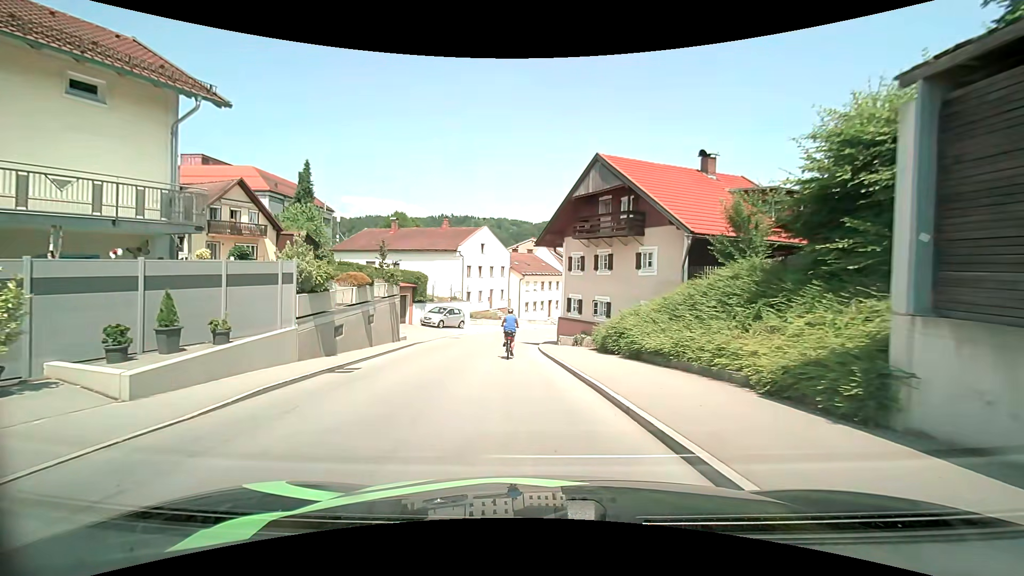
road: tertiary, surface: asphalt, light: Day
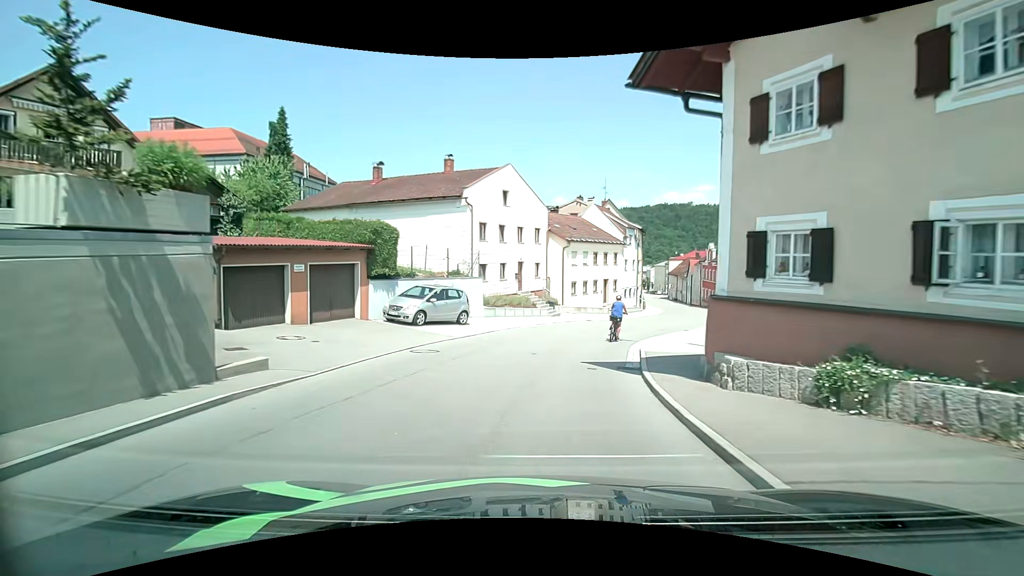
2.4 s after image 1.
(-1.2, +17.8) m; -4°
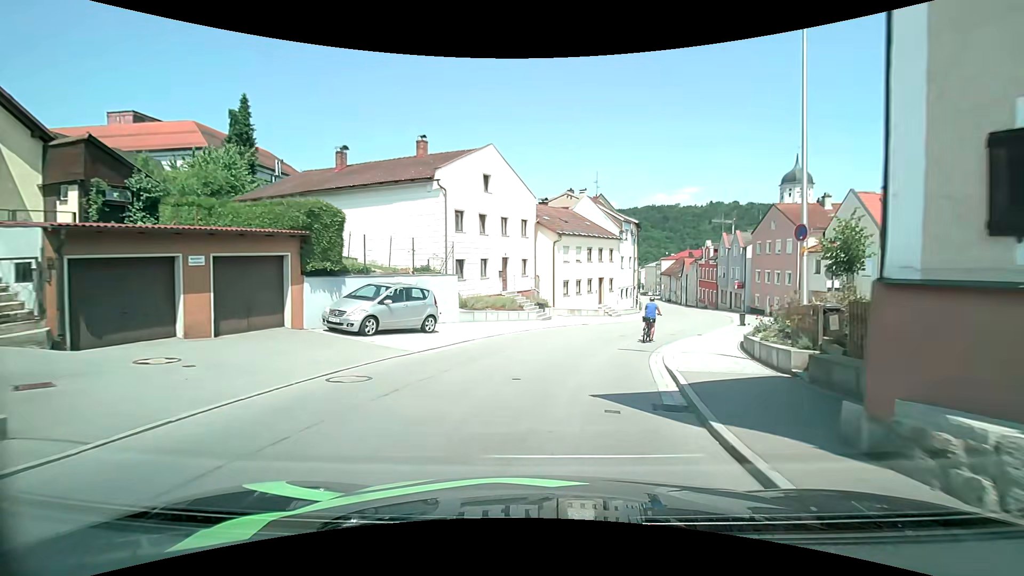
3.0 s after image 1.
(0.0, +4.5) m; +1°
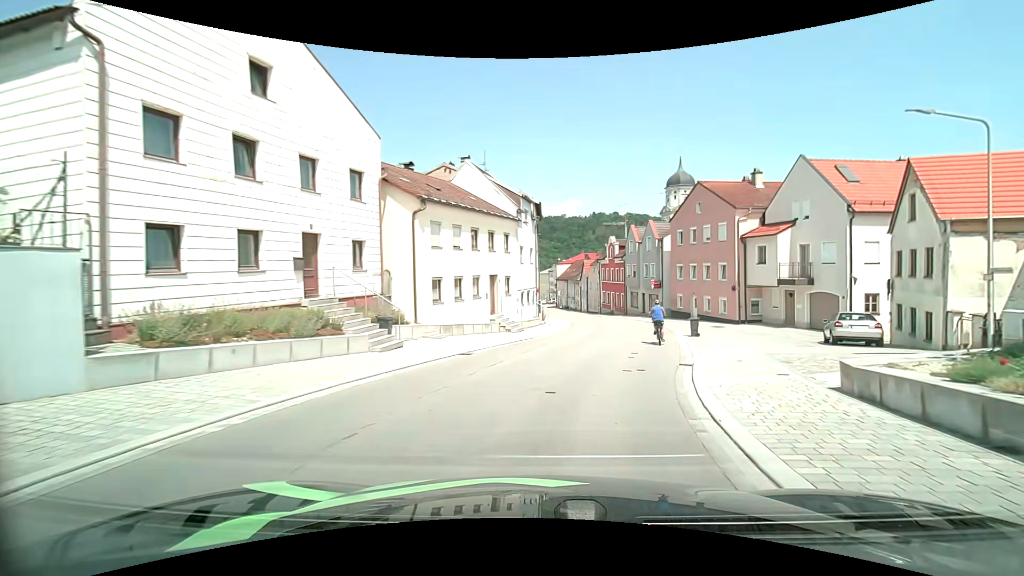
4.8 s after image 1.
(+1.1, +13.4) m; +12°
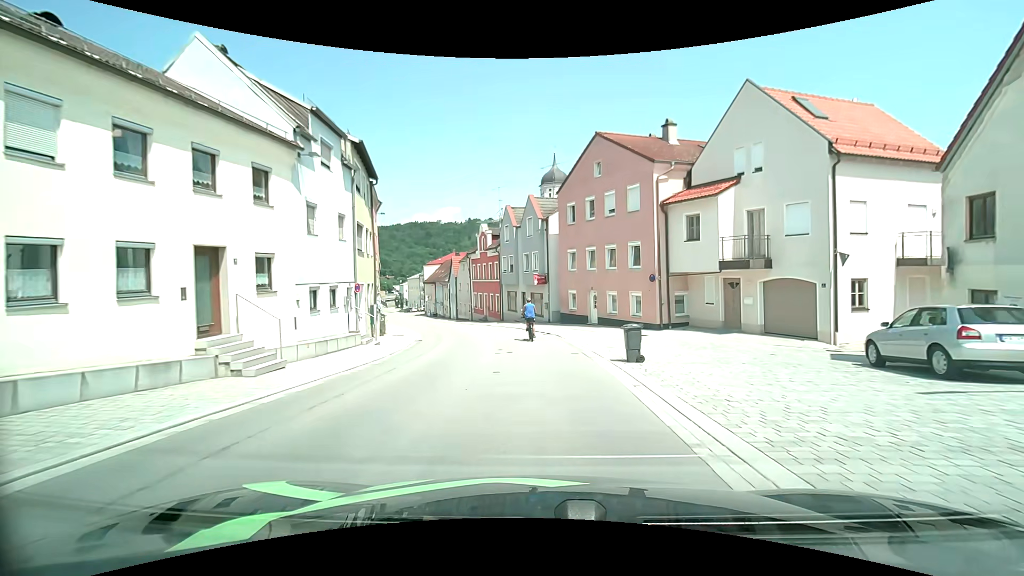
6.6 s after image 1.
(+1.9, +13.6) m; +14°
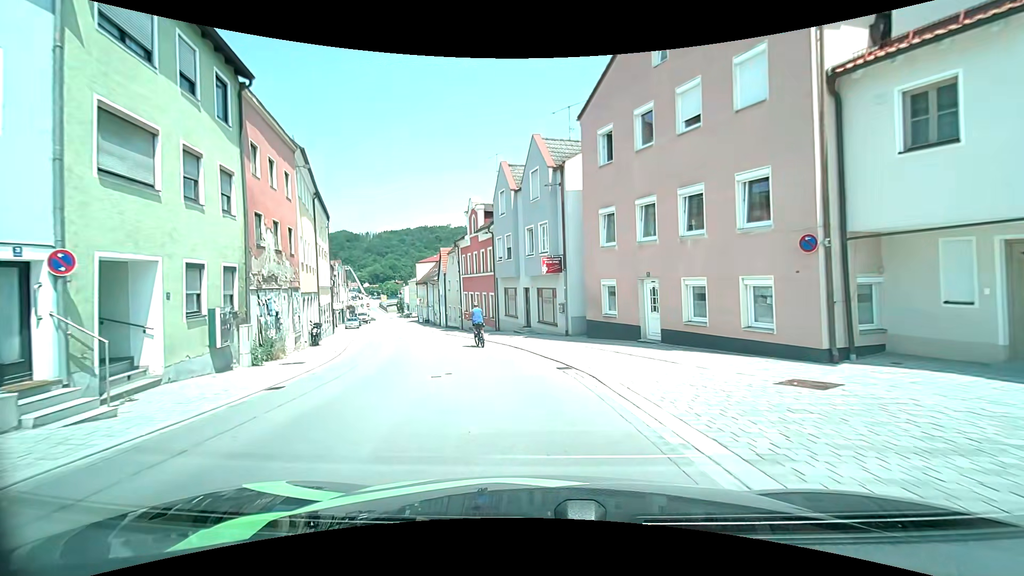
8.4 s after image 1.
(-0.1, +13.6) m; -2°
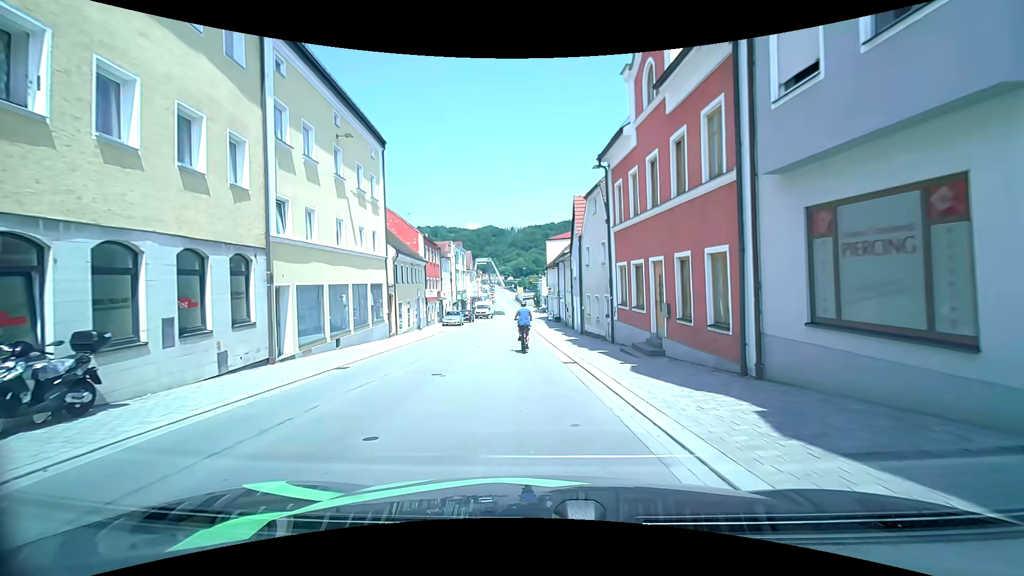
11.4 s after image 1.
(-3.1, +22.1) m; -16°
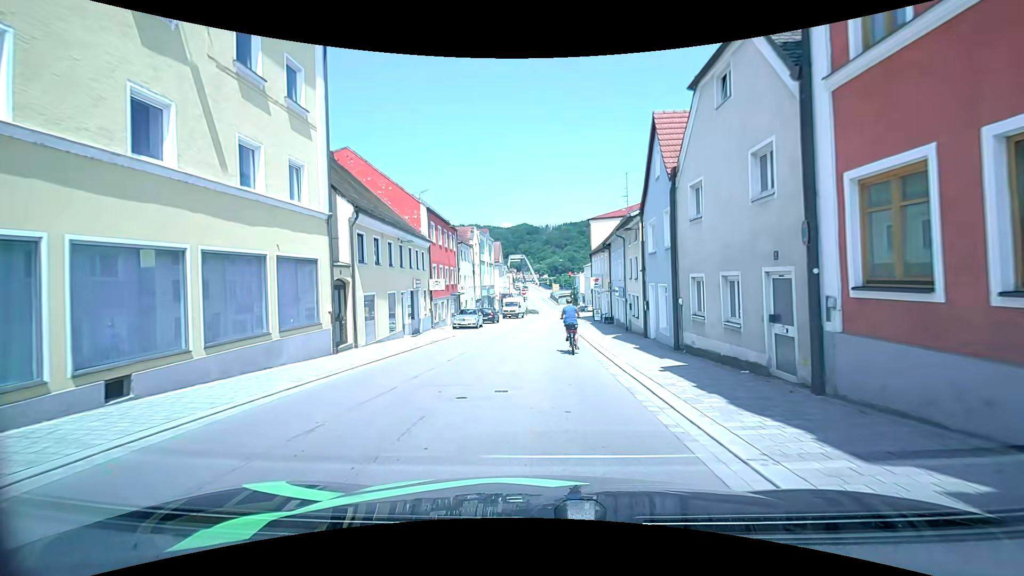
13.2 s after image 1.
(-0.6, +12.2) m; -5°
